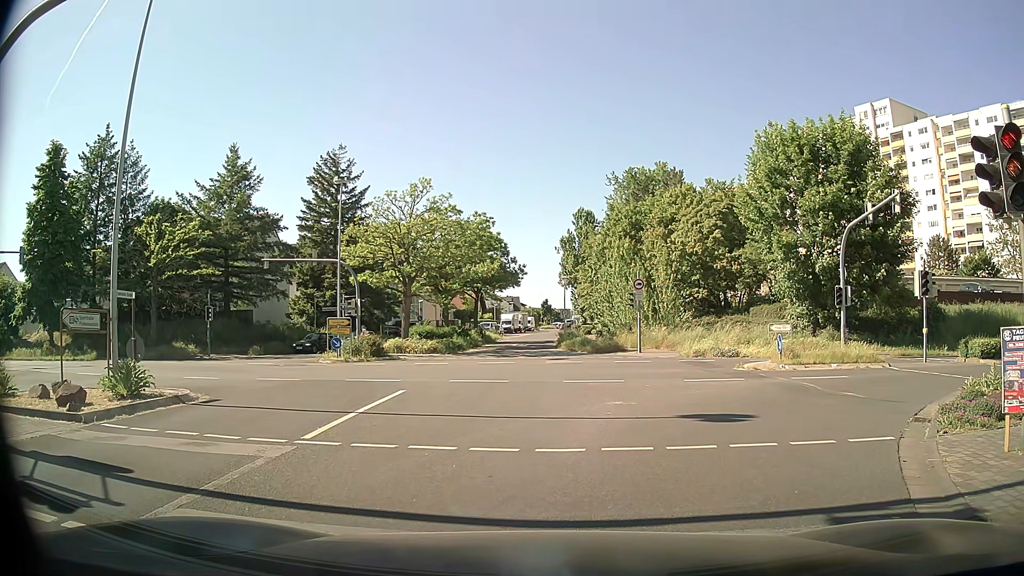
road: tertiary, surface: asphalt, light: Day
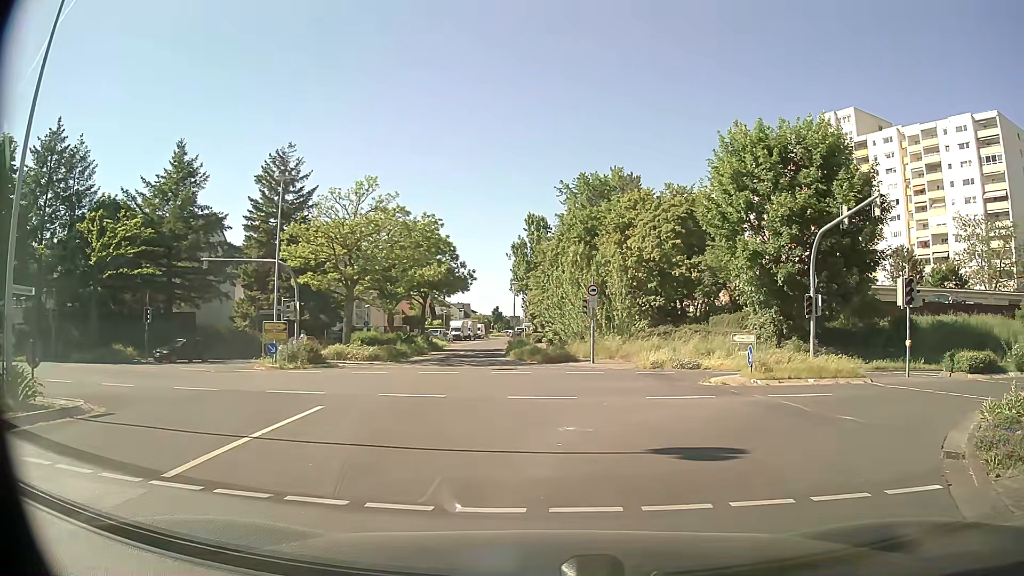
(+0.1, +2.4) m; +5°
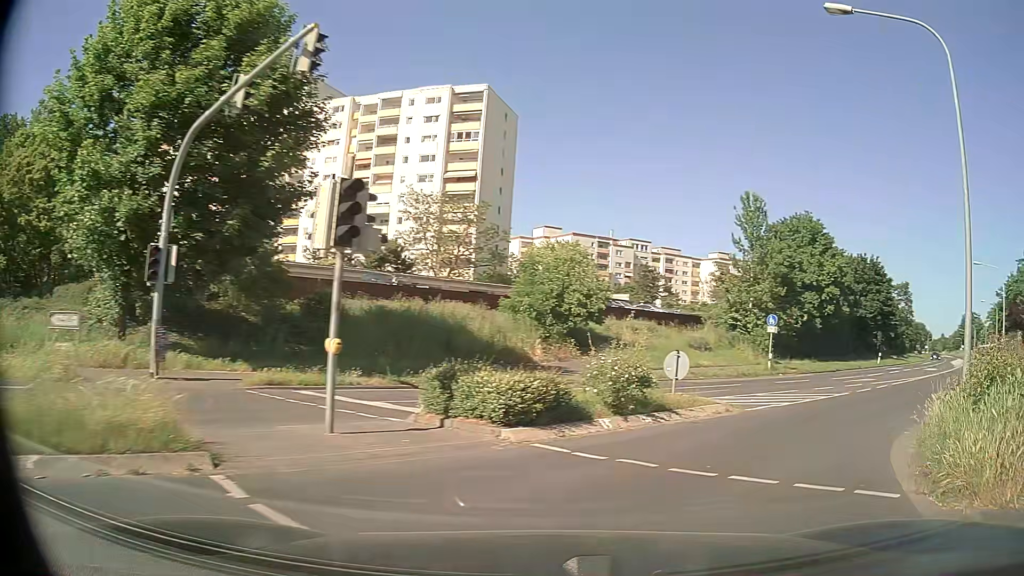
(+6.0, +13.4) m; +50°
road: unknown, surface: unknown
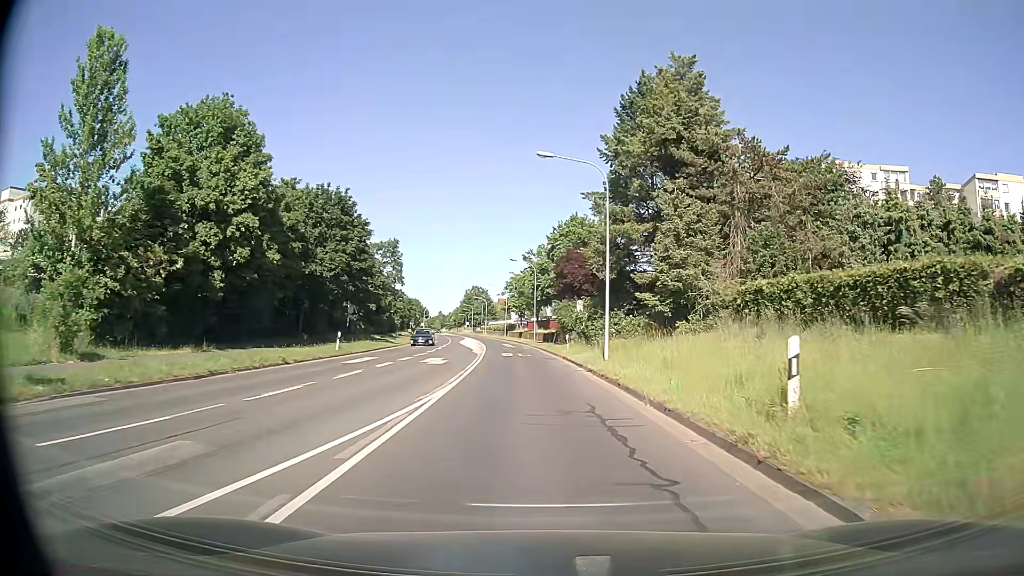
(+12.7, +22.8) m; +43°
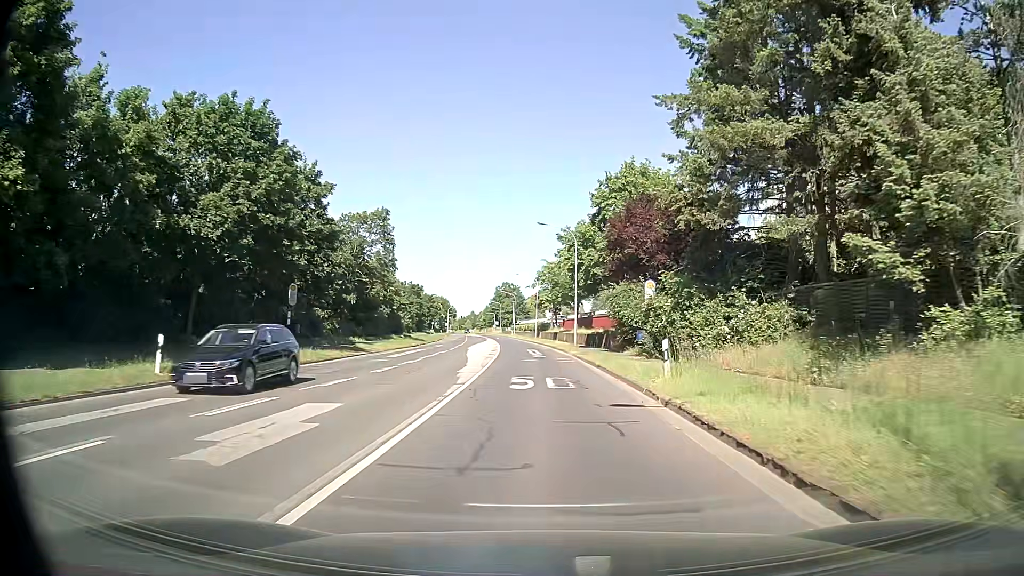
(-0.5, +21.0) m; -3°
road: secondary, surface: asphalt
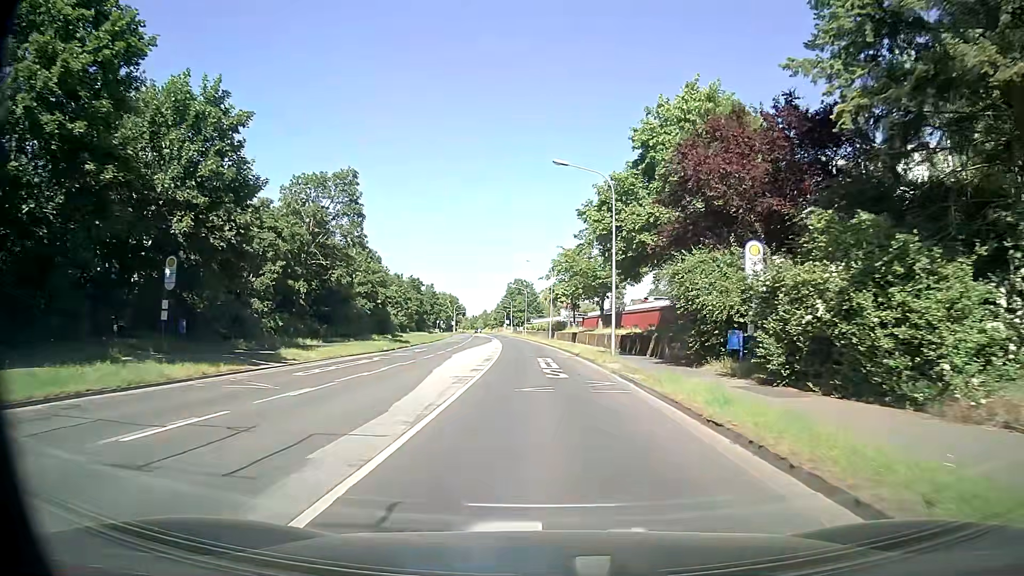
(-0.2, +14.9) m; -1°
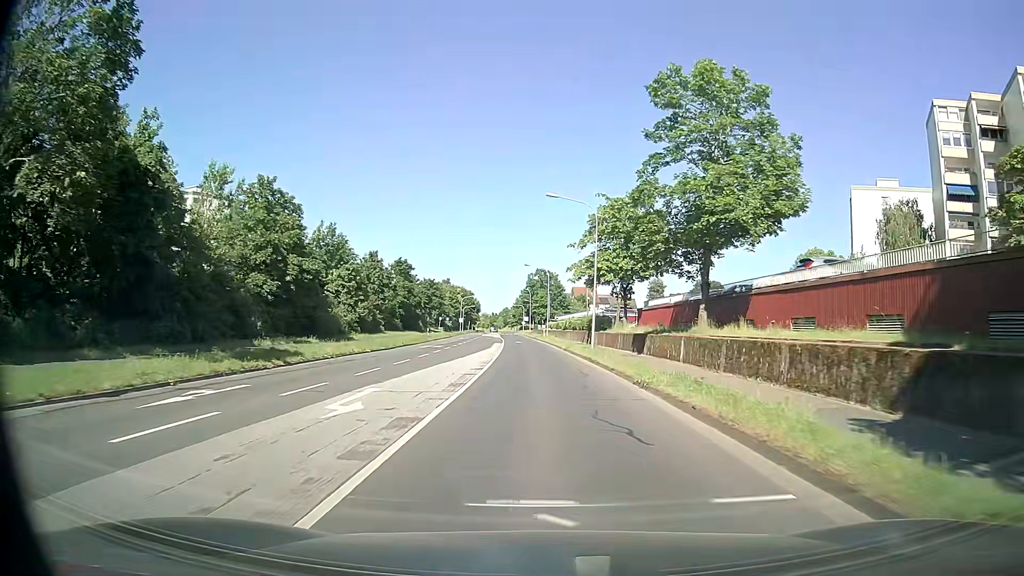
(-0.5, +30.7) m; -2°
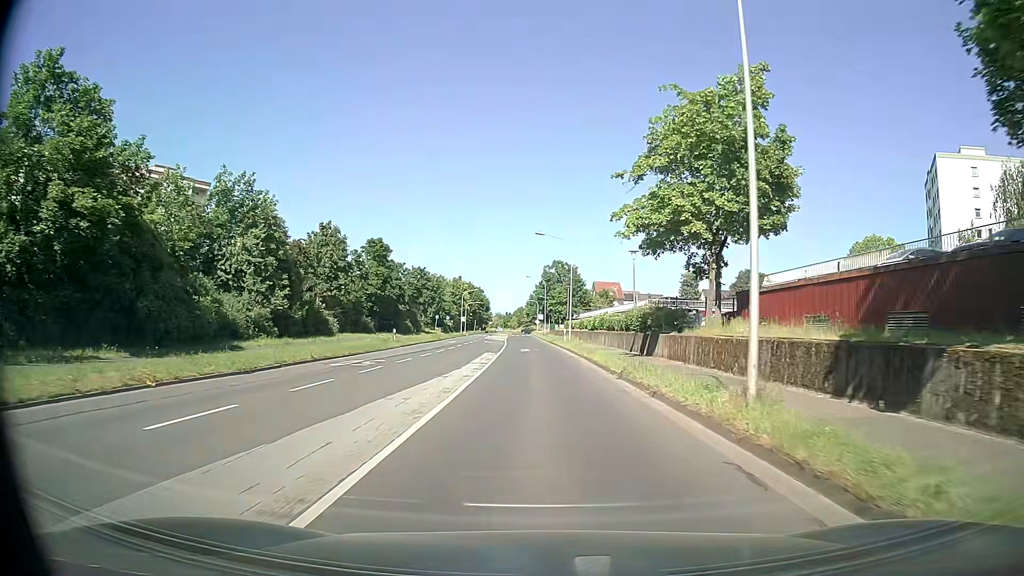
(-0.1, +23.1) m; -1°
(0, +10) (0, +20) (0, +30) (-1, +40) (-1, +50) (-2, +60) (-2, +70) (-2, +80) (-3, +90) (-3, +100) m
